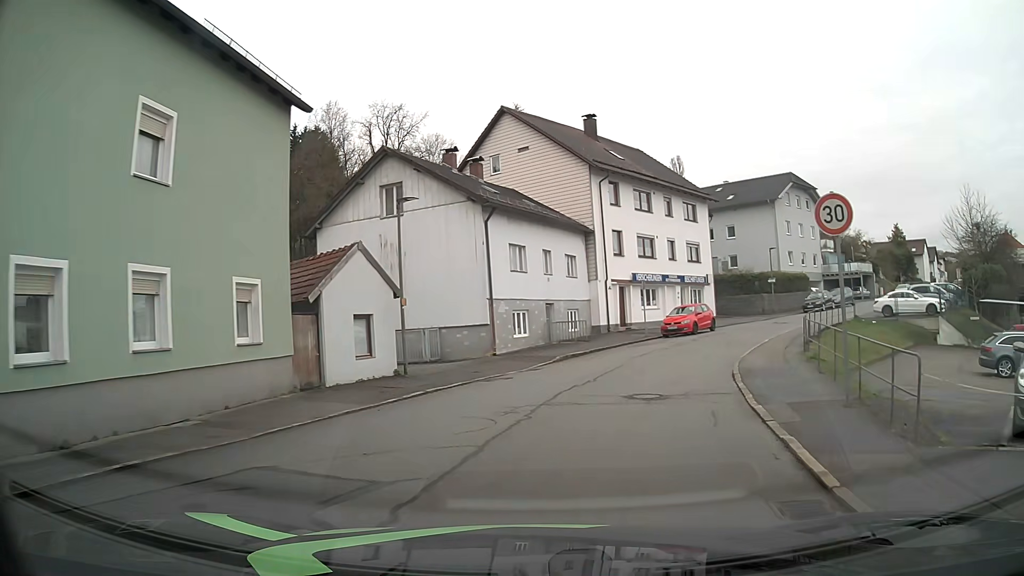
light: Day
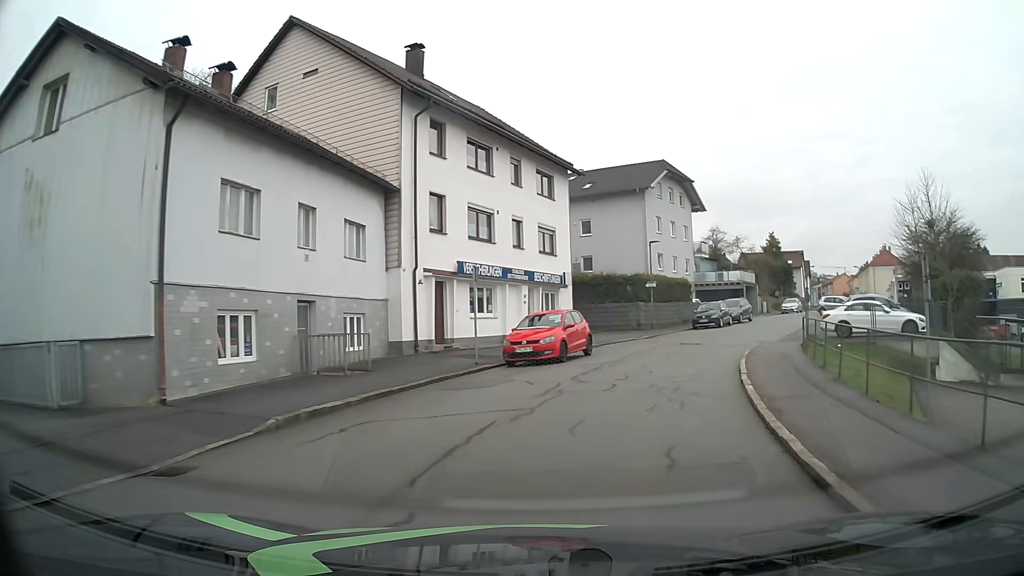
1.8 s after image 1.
(+1.6, +13.4) m; +14°
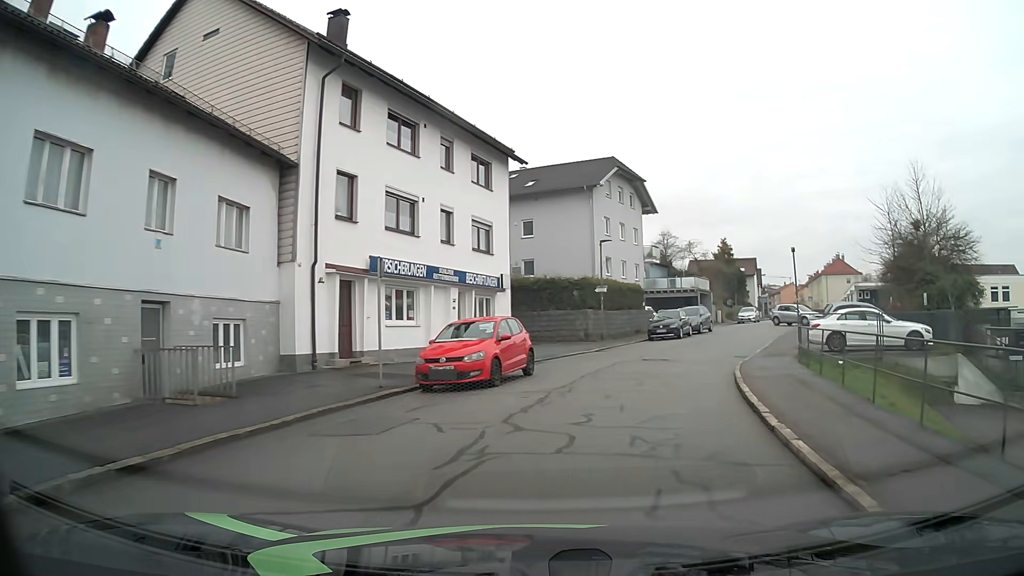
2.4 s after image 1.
(+0.2, +4.6) m; +5°
(+1, +10) (+4, +19) (+8, +29) (+13, +37) (+17, +46) (+22, +55) (+26, +64) (+30, +73) (+35, +82) (+39, +92) m
